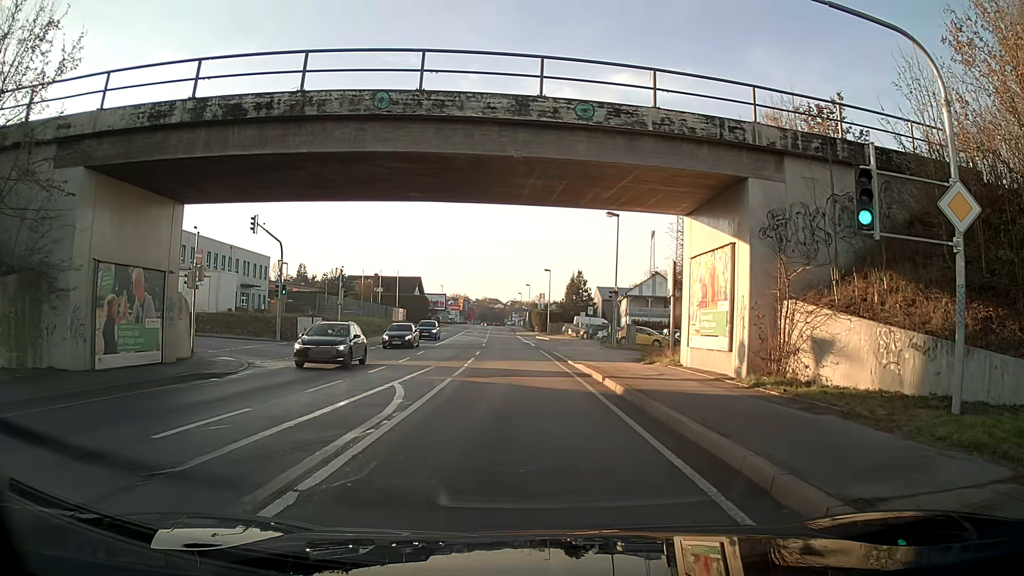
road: primary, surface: asphalt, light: Day
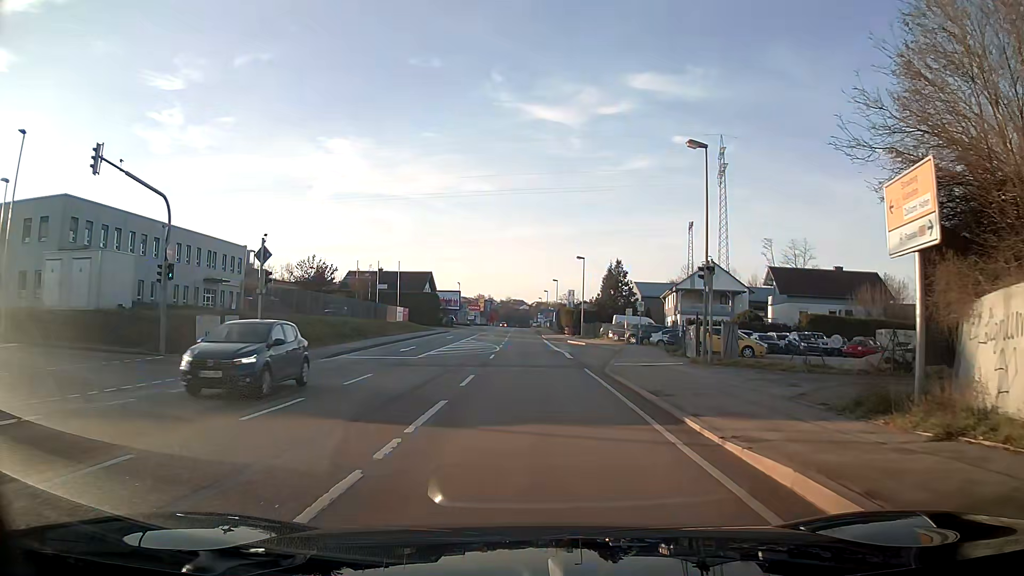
(-0.4, +16.6) m; -3°
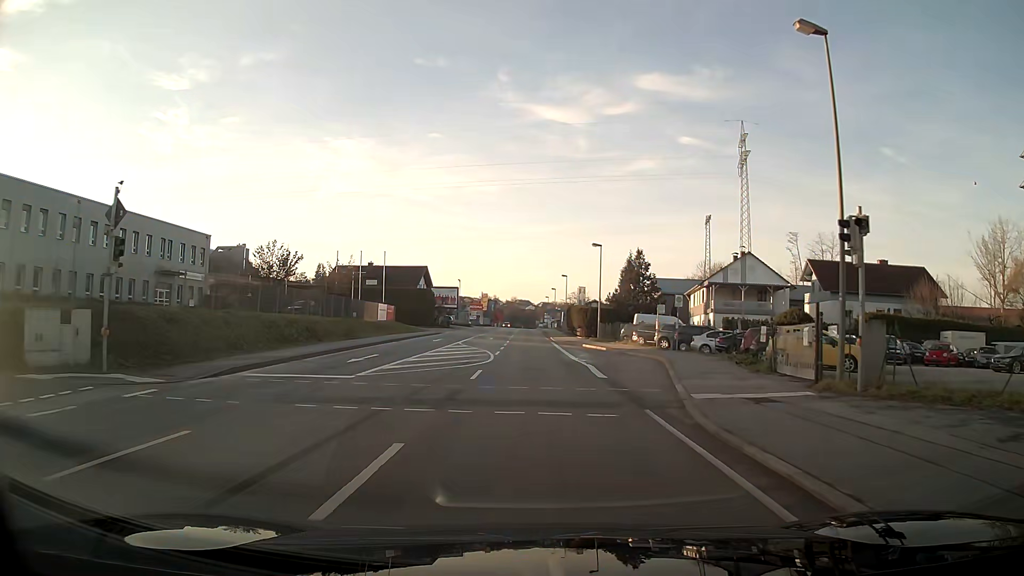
(0.0, +11.0) m; 0°
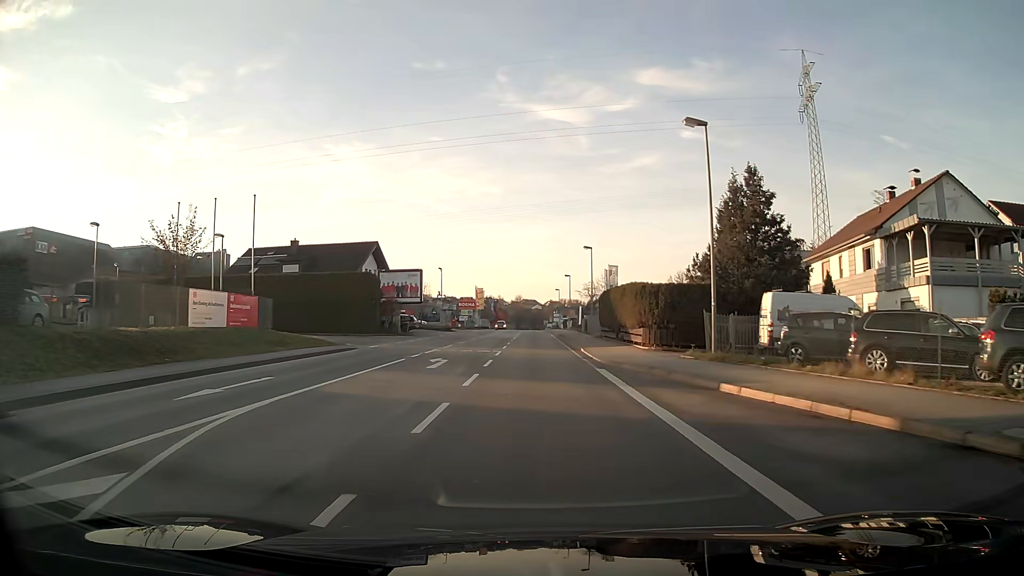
(-0.1, +33.7) m; 0°
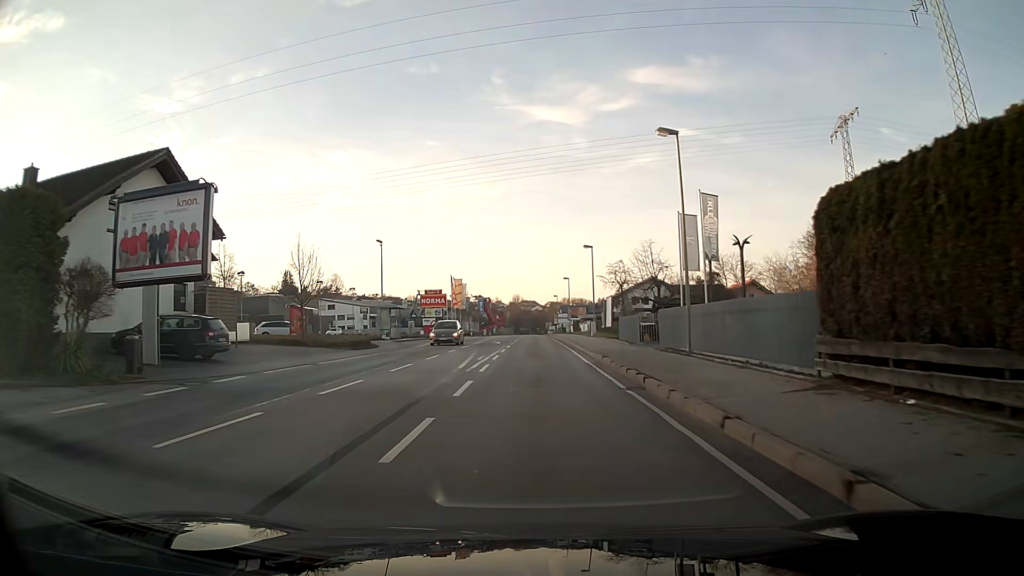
(-0.1, +38.4) m; 0°
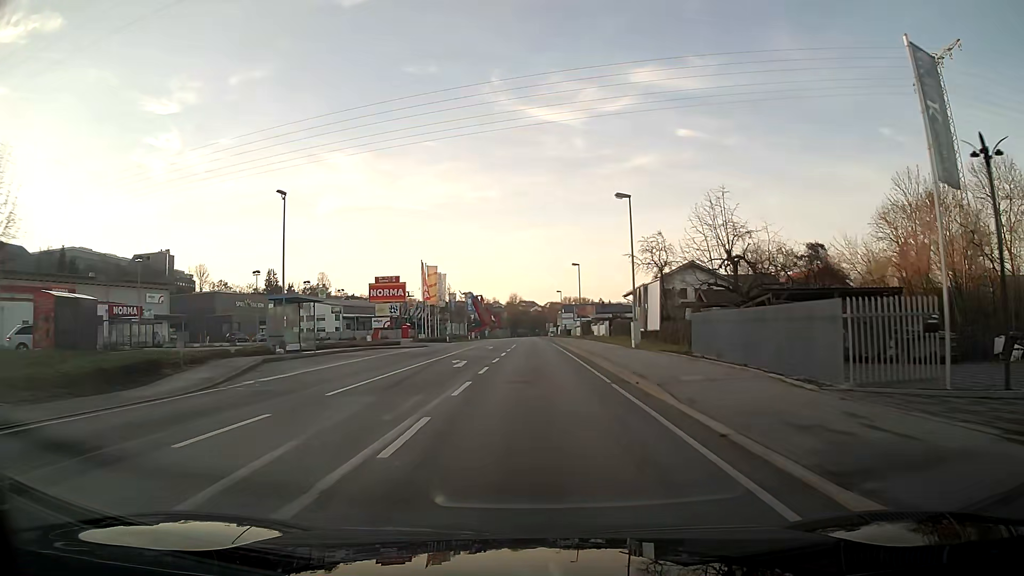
(0.0, +24.0) m; 0°
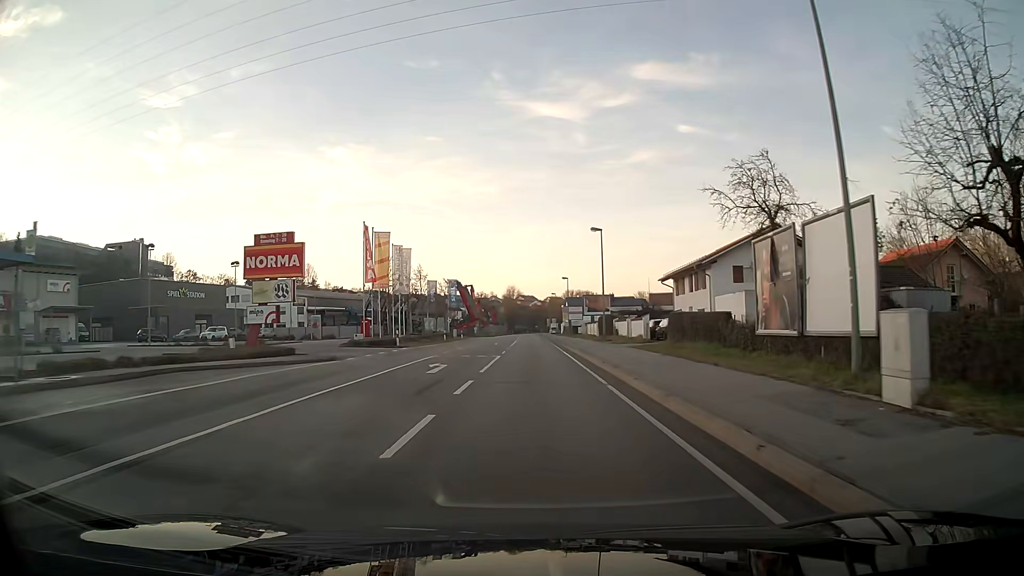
(0.0, +24.1) m; 0°
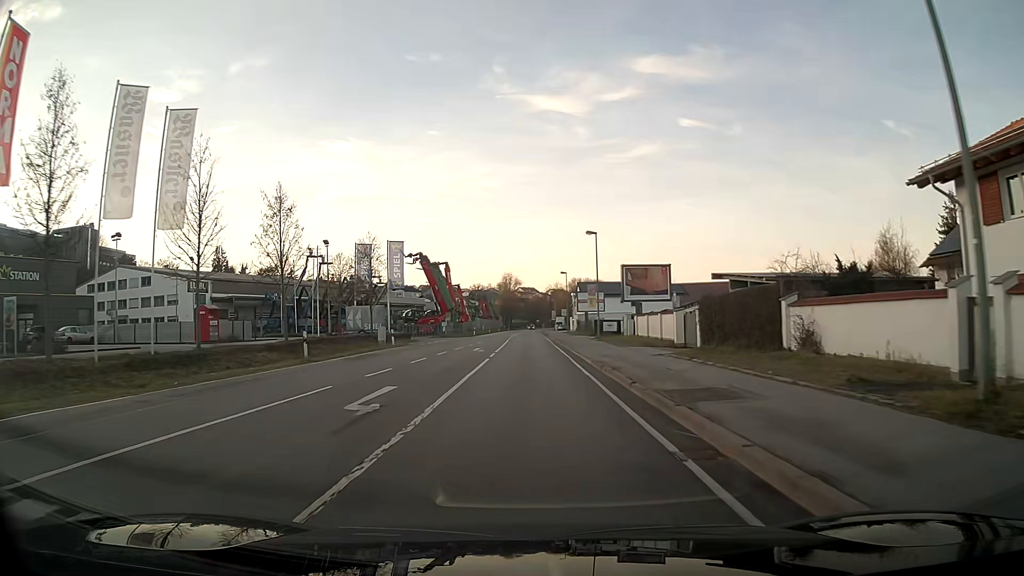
(0.0, +40.8) m; 0°
